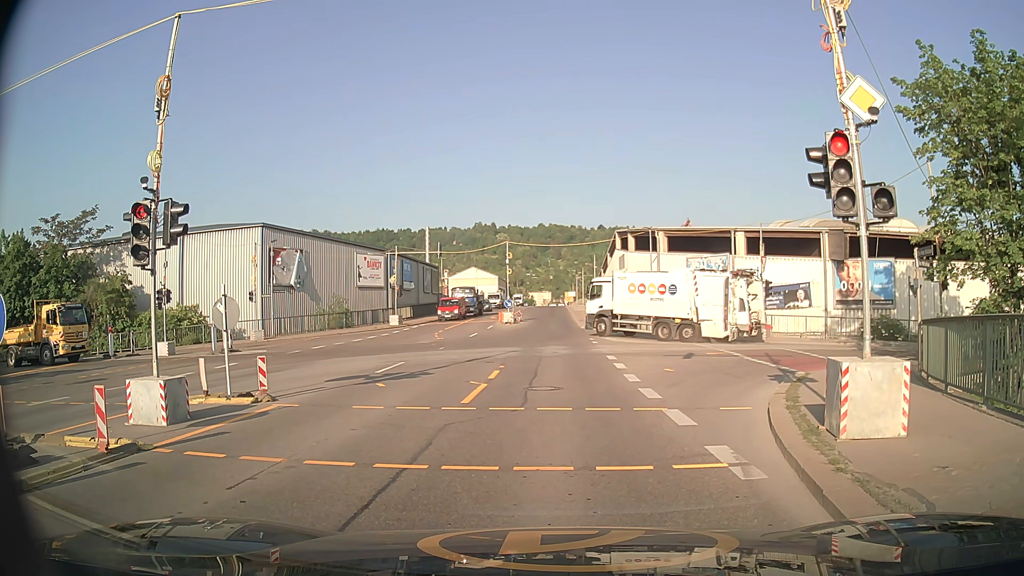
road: secondary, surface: asphalt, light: Day
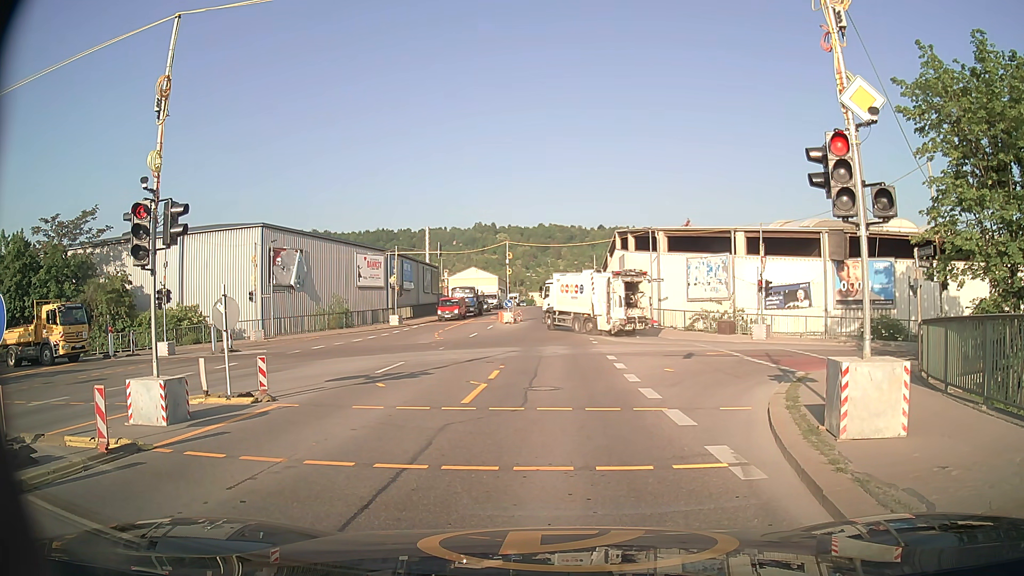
(0.0, 0.0) m; 0°
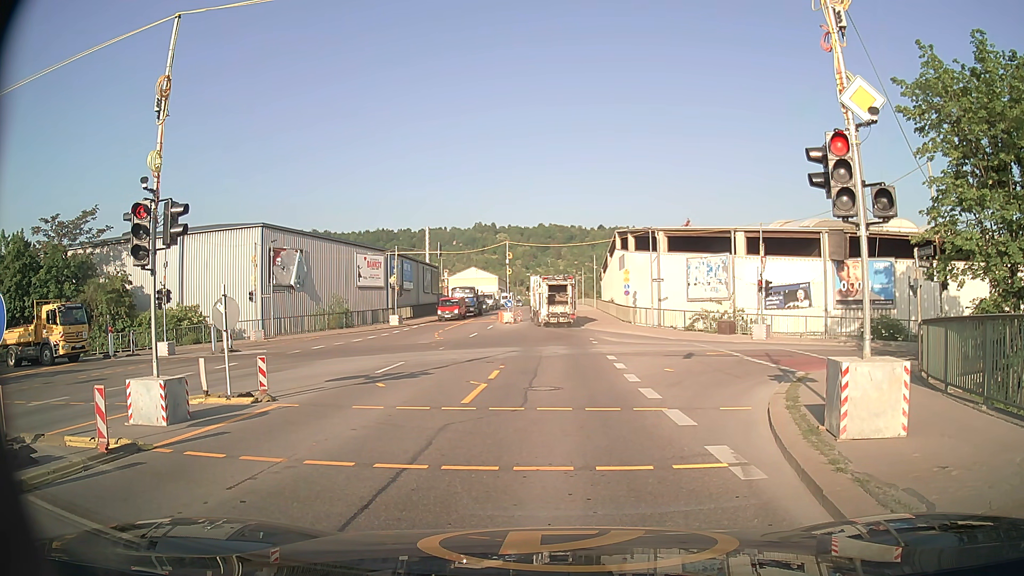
(0.0, 0.0) m; 0°
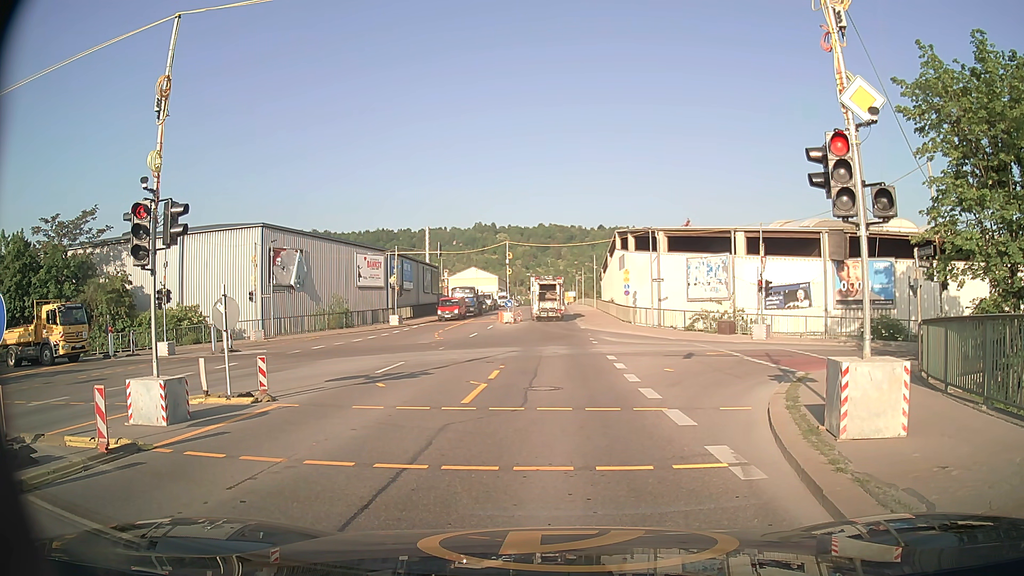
(0.0, 0.0) m; 0°
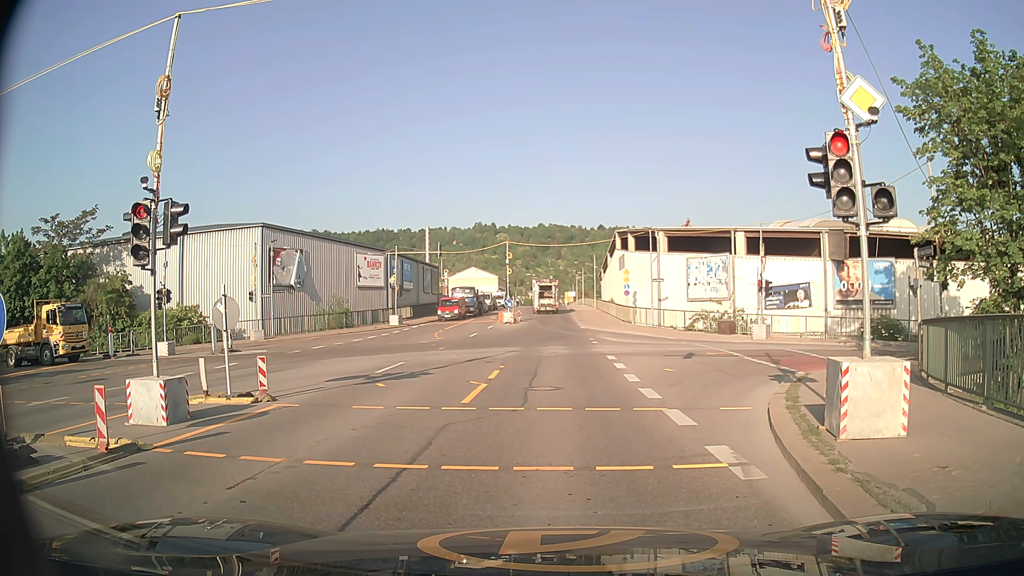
(0.0, 0.0) m; 0°
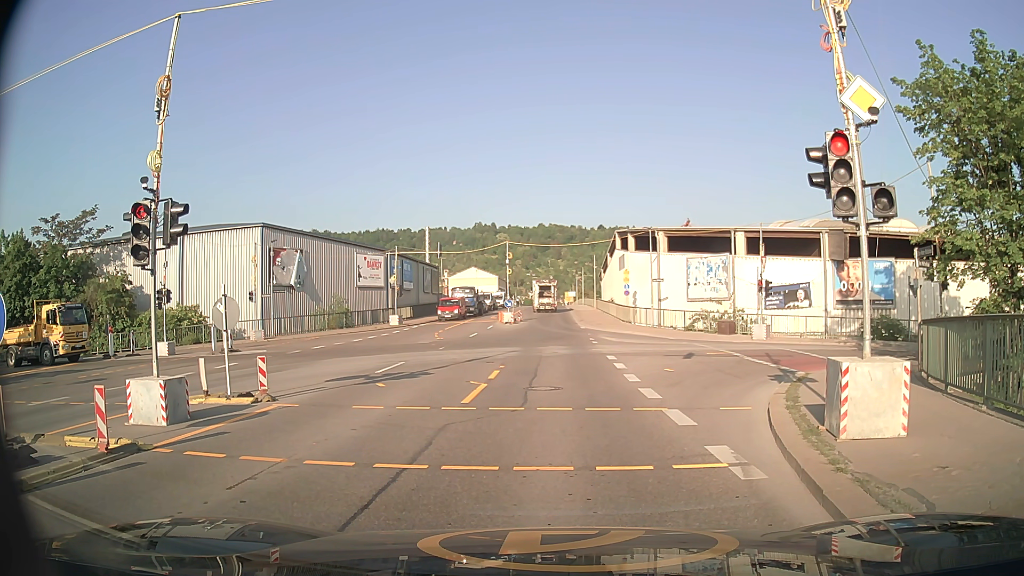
(0.0, 0.0) m; 0°
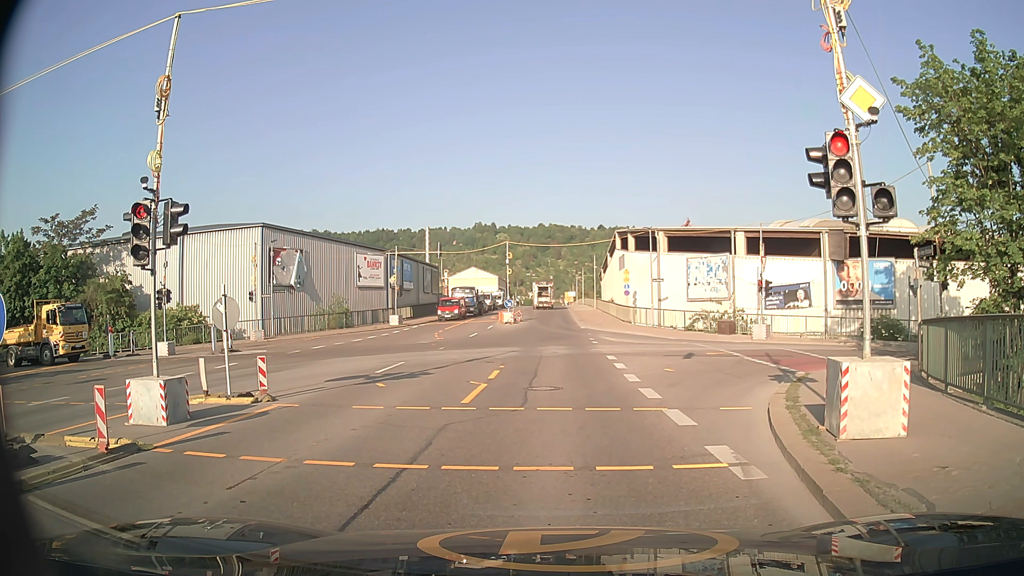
(0.0, 0.0) m; 0°
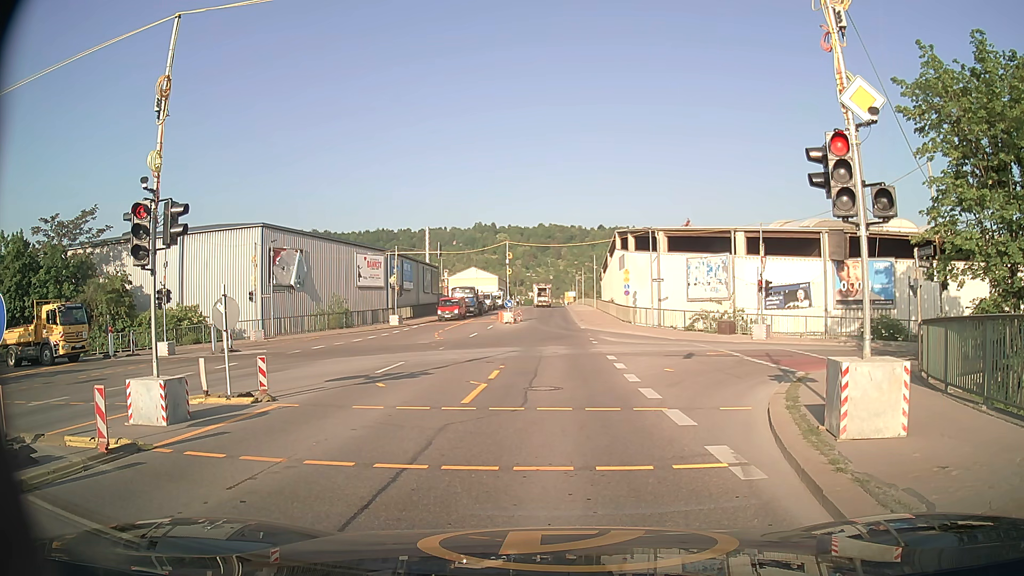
(0.0, 0.0) m; 0°
(0, +10) (0, +20) (0, +30) (0, +40) (0, +50) (+1, +60) (+1, +70) (+1, +80) (+1, +90) (+1, +100) m
